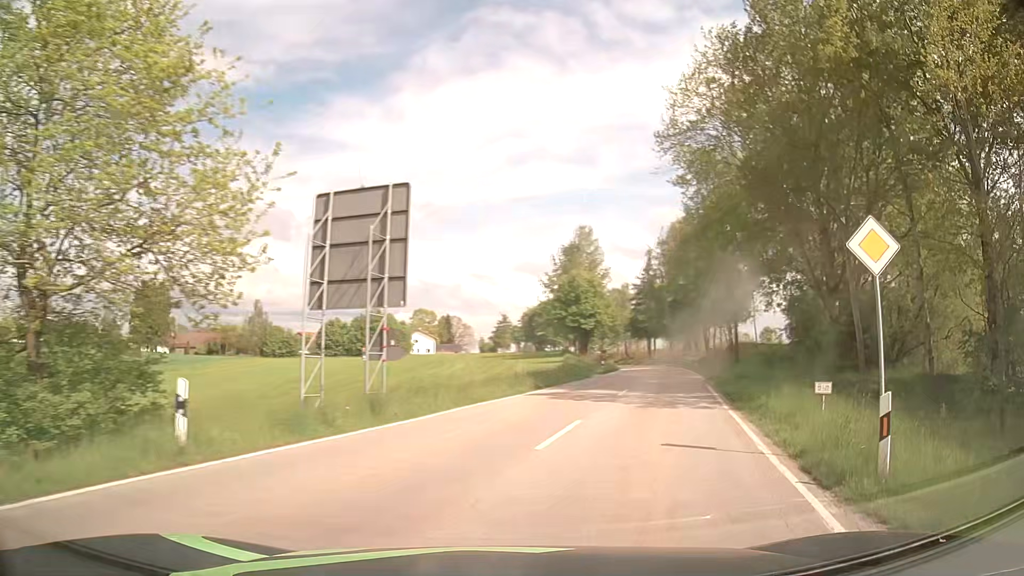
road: tertiary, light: Day
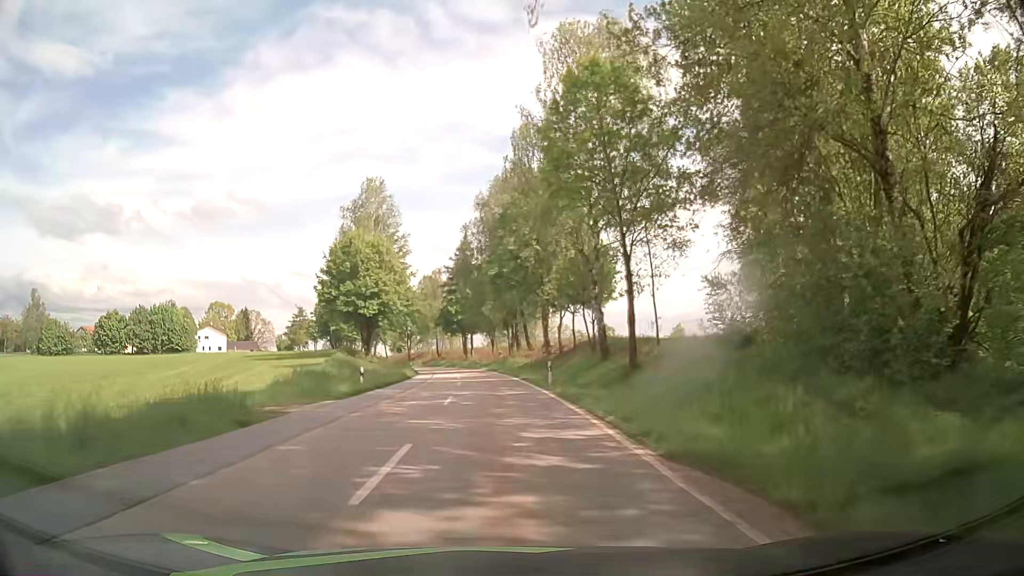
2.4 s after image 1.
(+6.4, +28.5) m; +16°
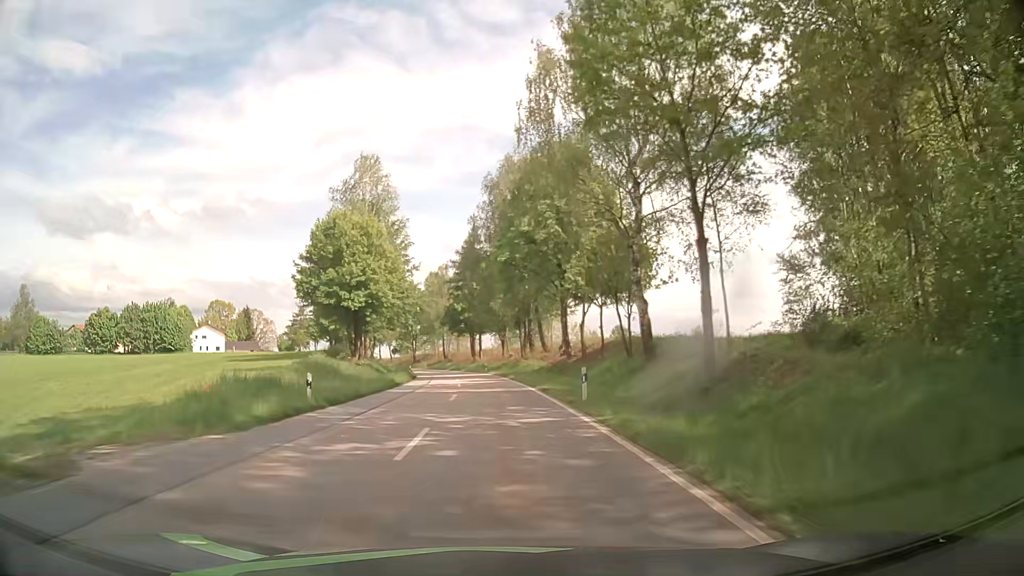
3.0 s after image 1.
(-0.1, +9.6) m; -1°
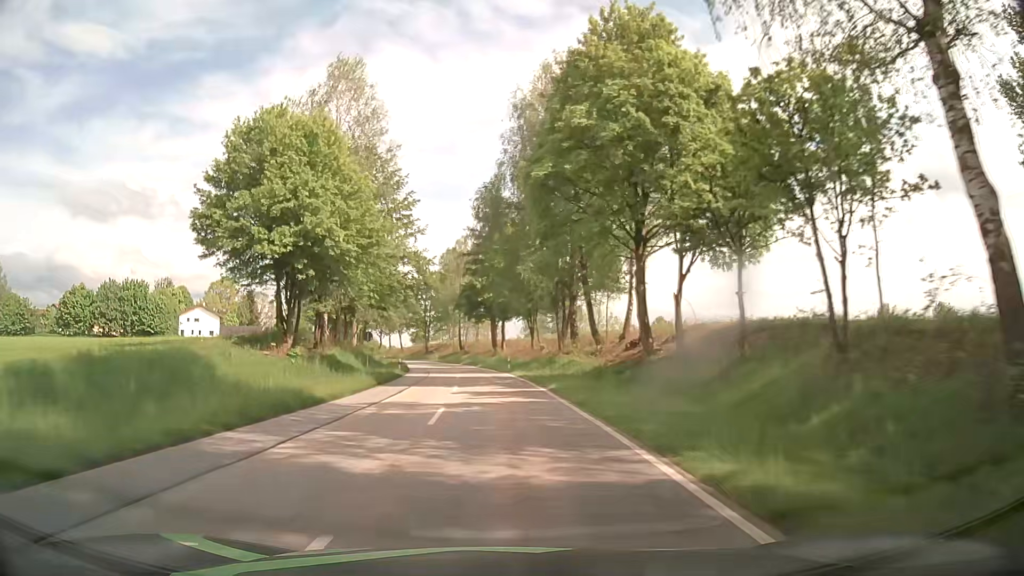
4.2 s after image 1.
(-0.6, +21.6) m; -3°
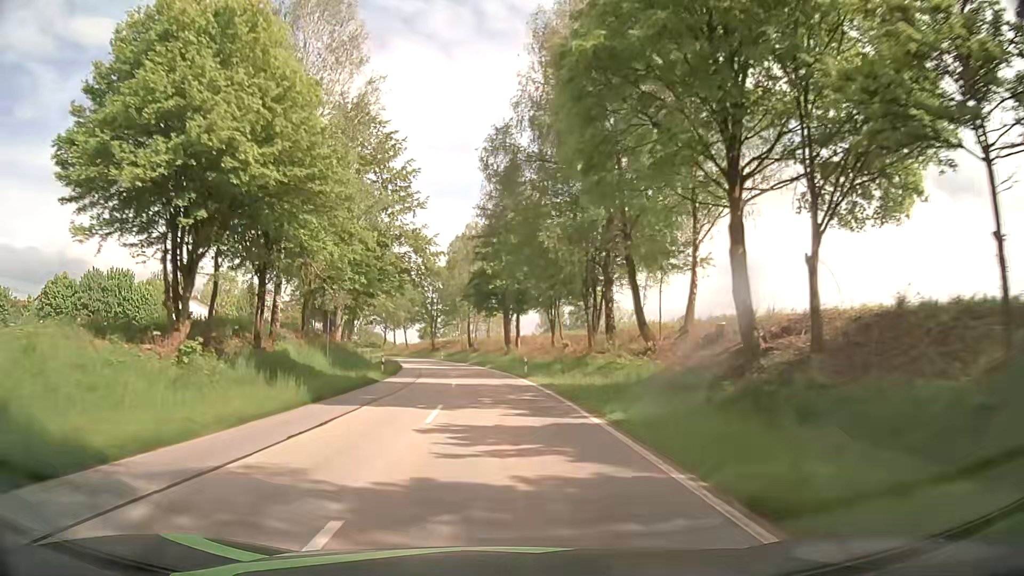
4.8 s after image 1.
(0.0, +11.8) m; -1°
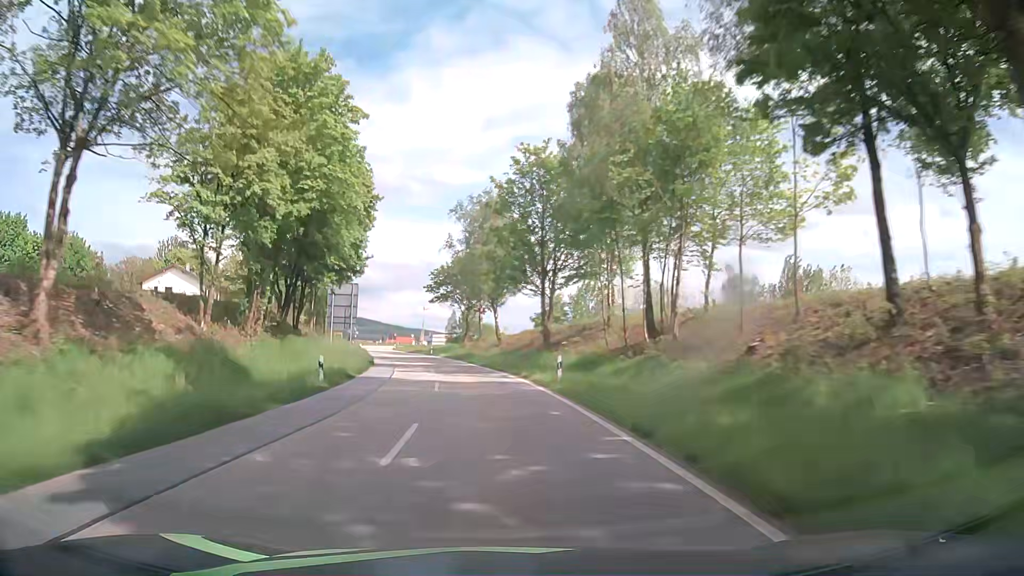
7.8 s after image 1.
(-5.6, +66.4) m; -11°
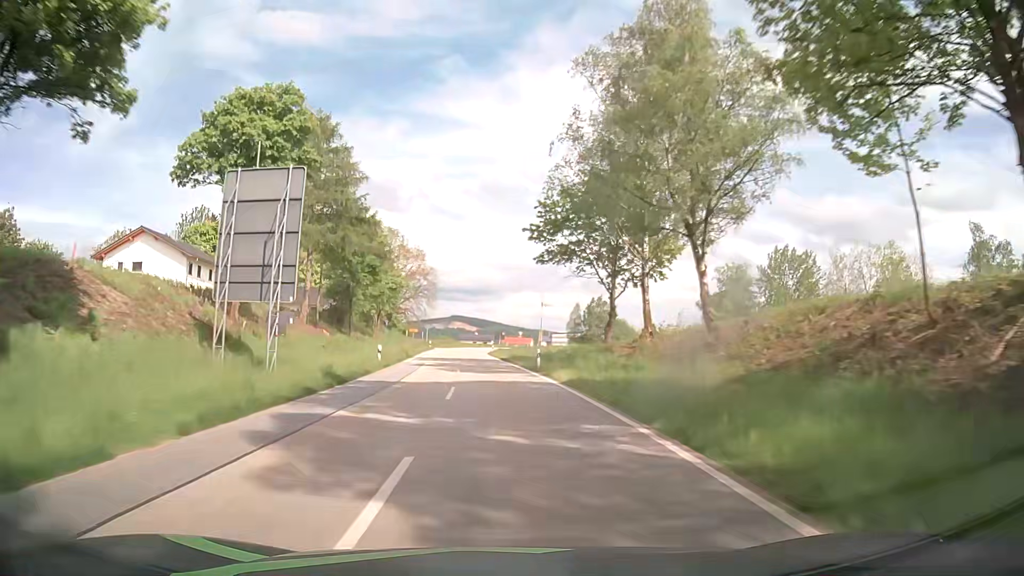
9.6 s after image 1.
(-3.7, +41.0) m; -11°
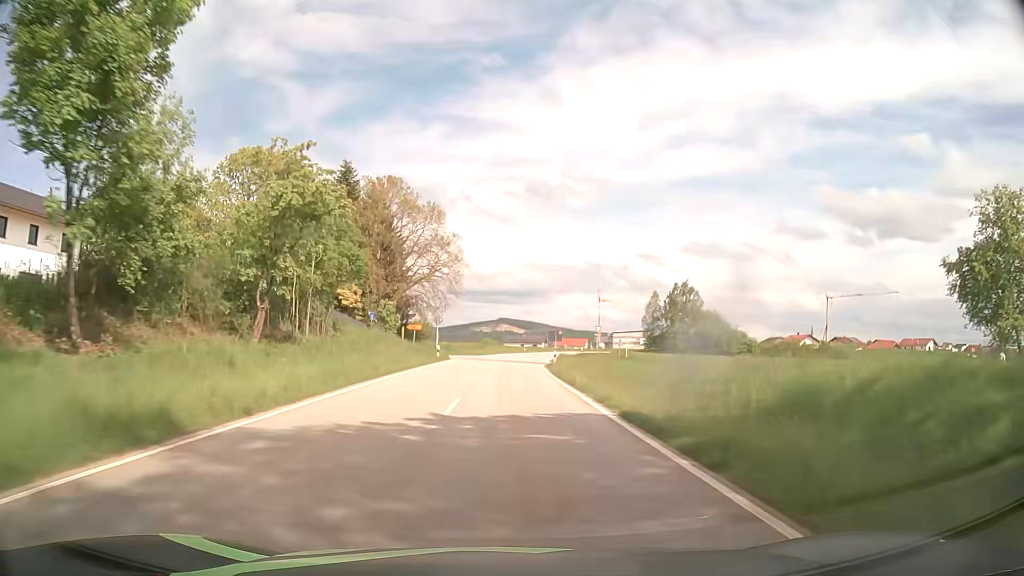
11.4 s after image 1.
(-1.6, +39.7) m; -3°
(0, +10) (0, +20) (0, +30) (0, +40) (0, +50) (+1, +60) (+2, +70) (+4, +80) (+6, +90) (+9, +99) m
